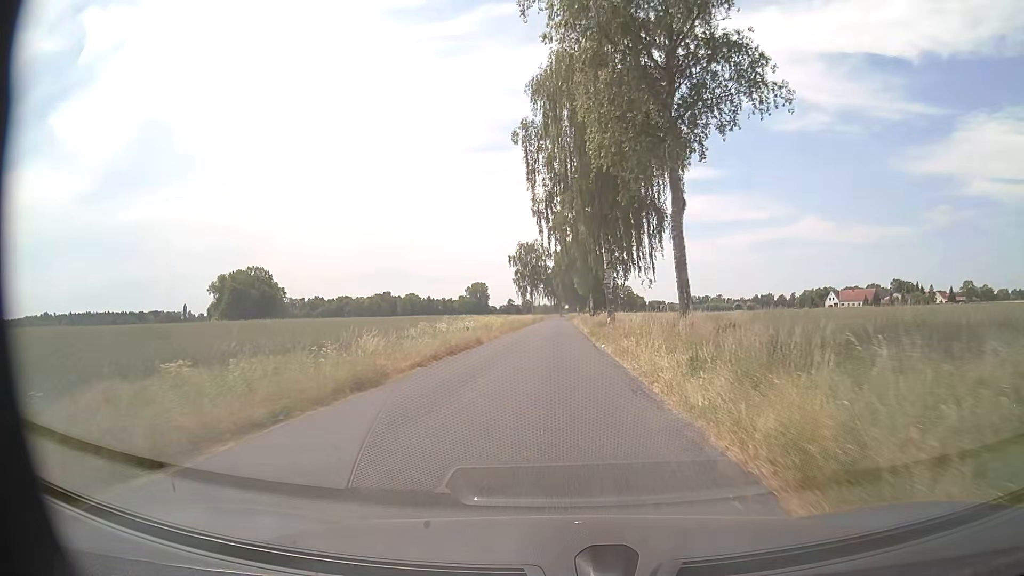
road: secondary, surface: asphalt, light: Day
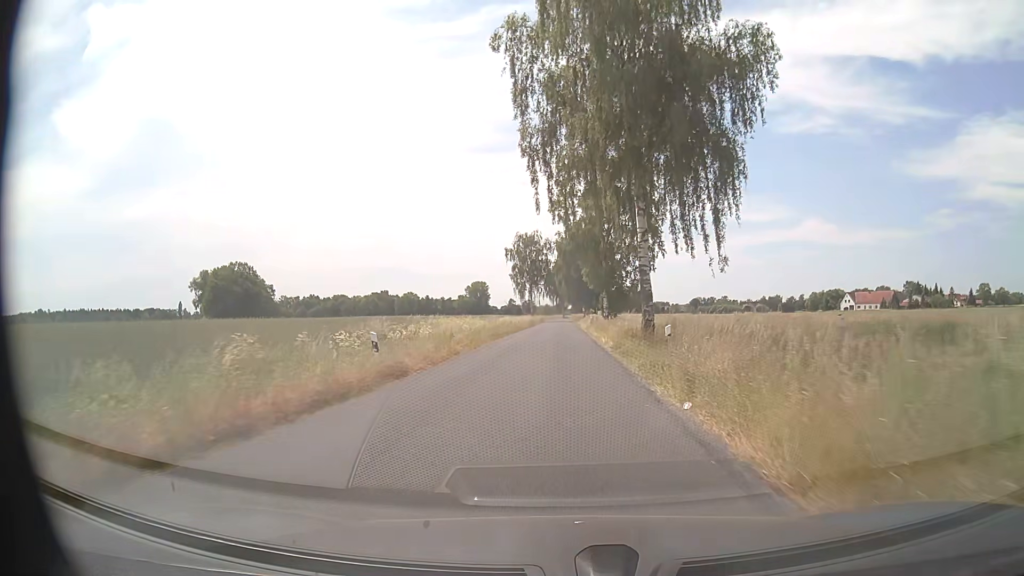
(0.0, +16.7) m; 0°
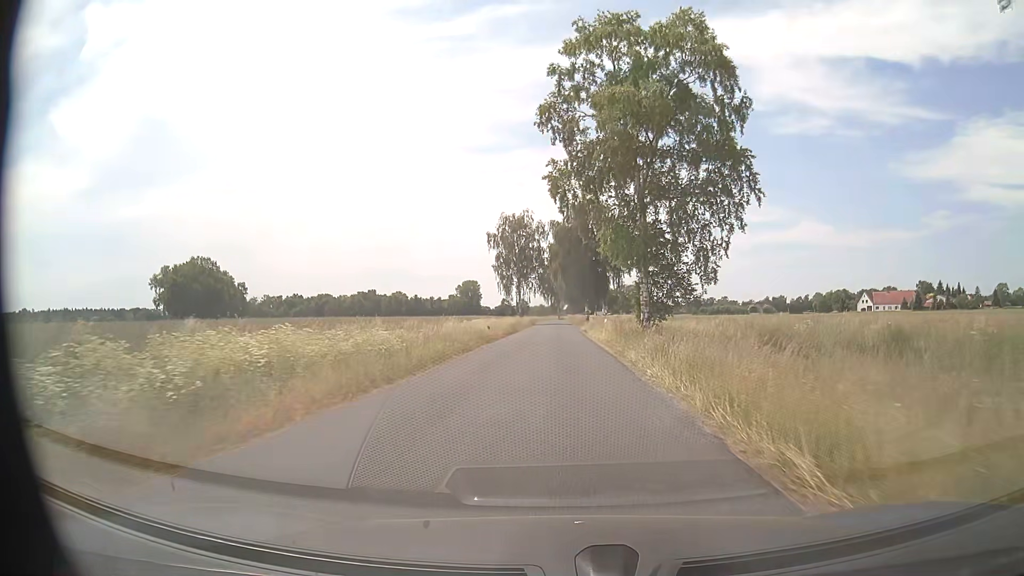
(0.0, +25.1) m; 0°
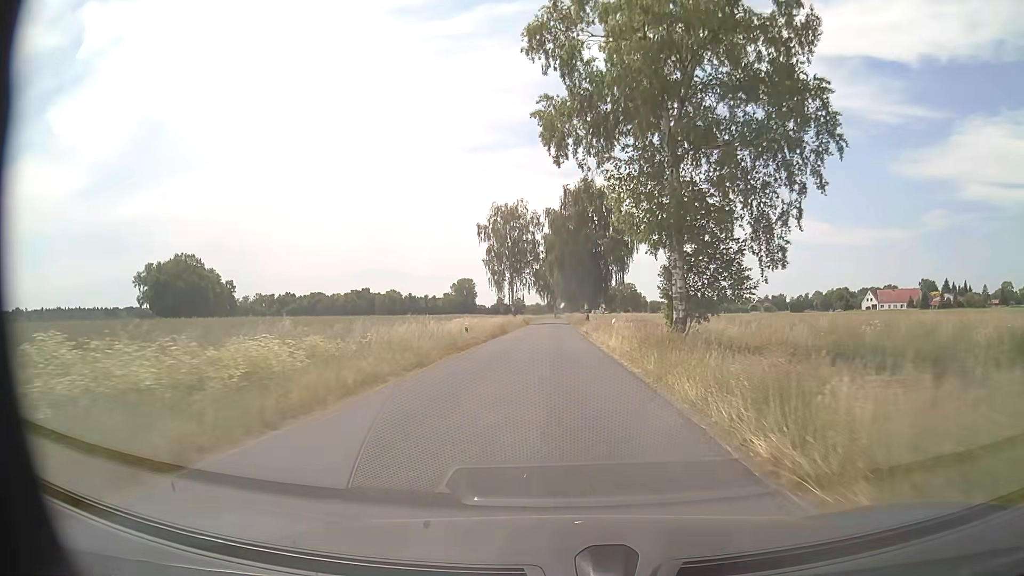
(+0.1, +8.4) m; 0°
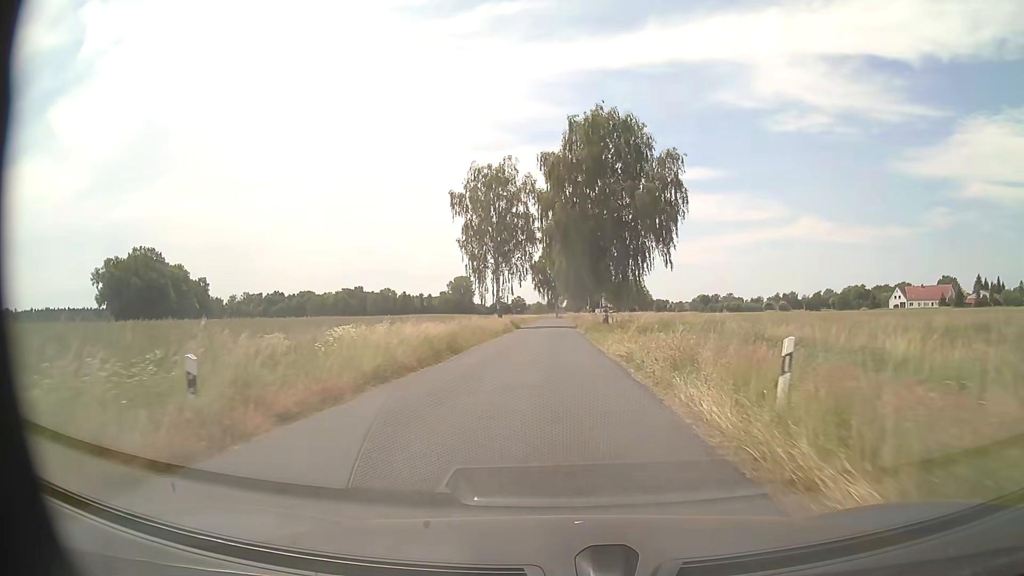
(+0.1, +25.0) m; 0°
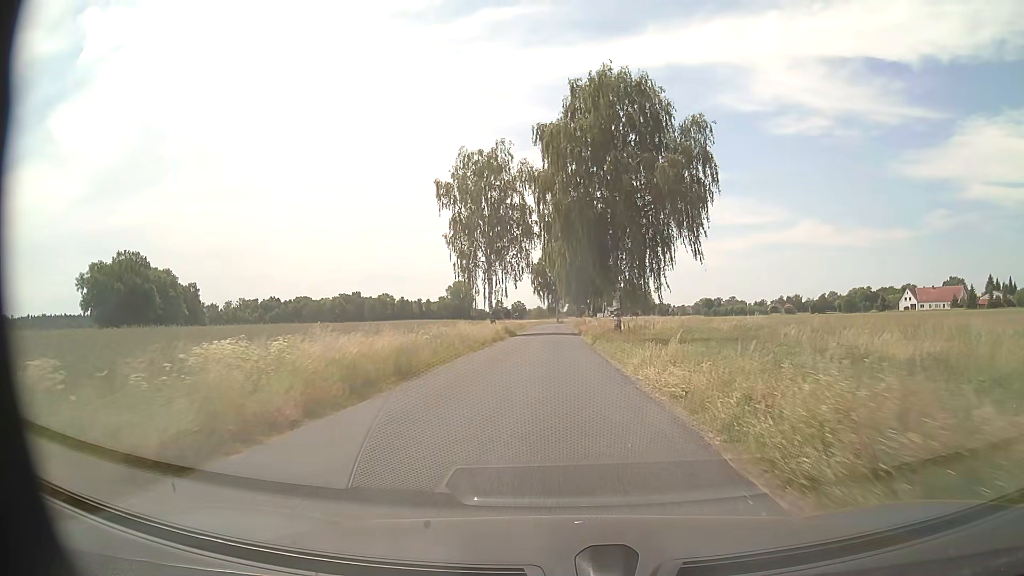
(0.0, +8.4) m; 0°
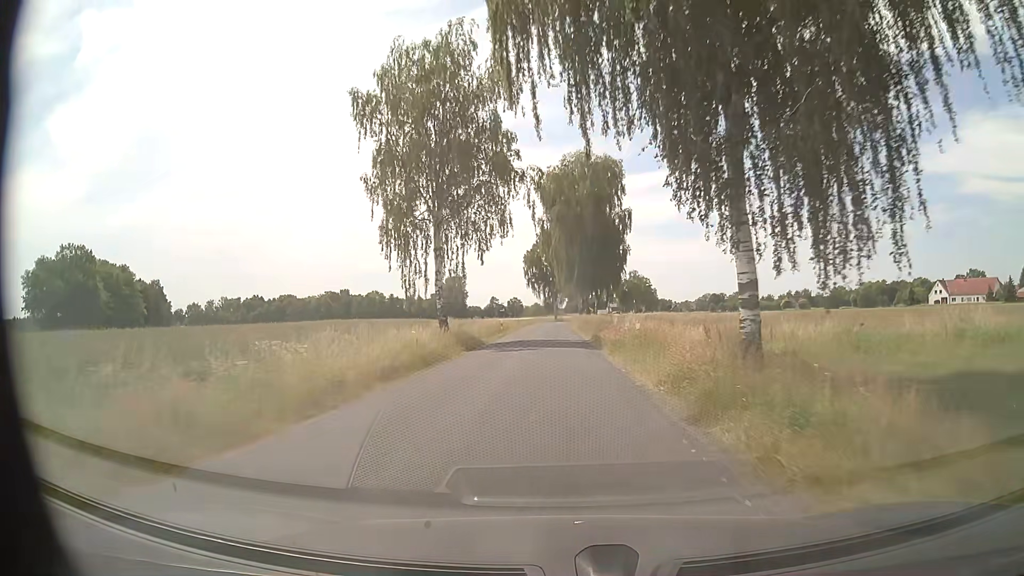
(0.0, +25.2) m; 0°
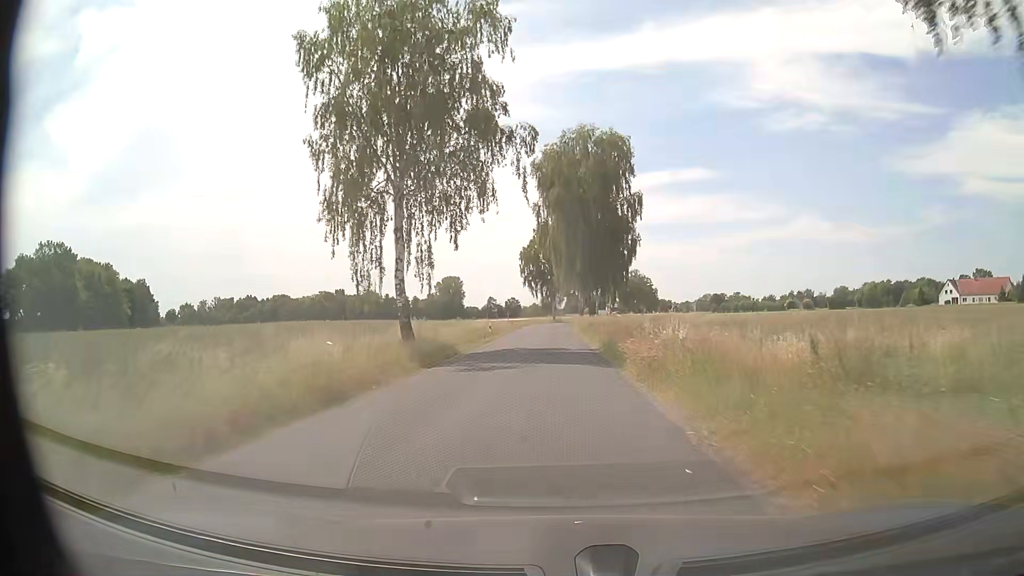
(0.0, +8.4) m; 0°
(0, +10) (0, +20) (0, +30) (0, +40) (0, +50) (0, +60) (0, +70) (0, +80) (0, +90) (+1, +100) m
